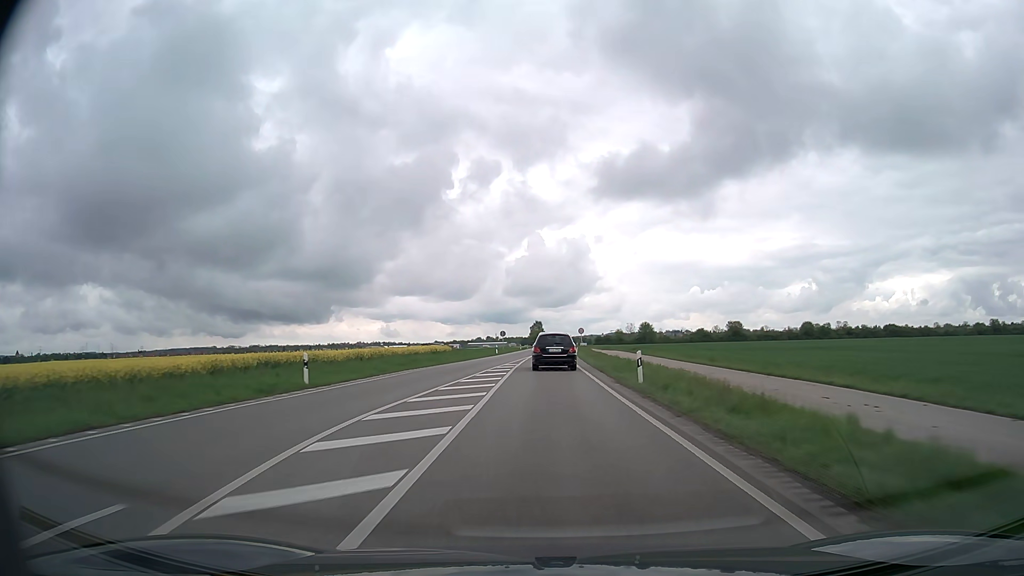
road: primary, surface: asphalt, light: Day
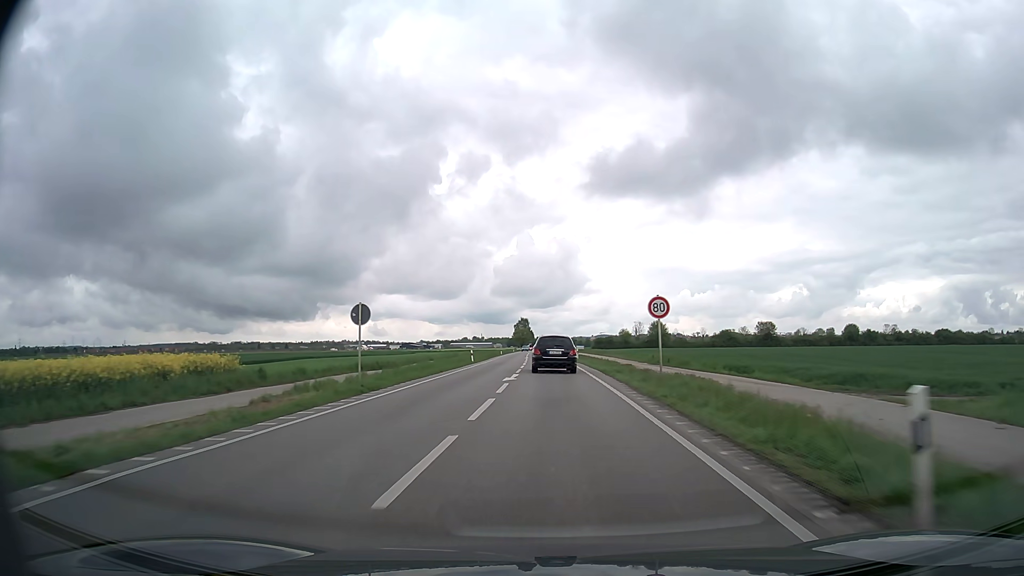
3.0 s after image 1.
(+0.3, +65.5) m; +1°
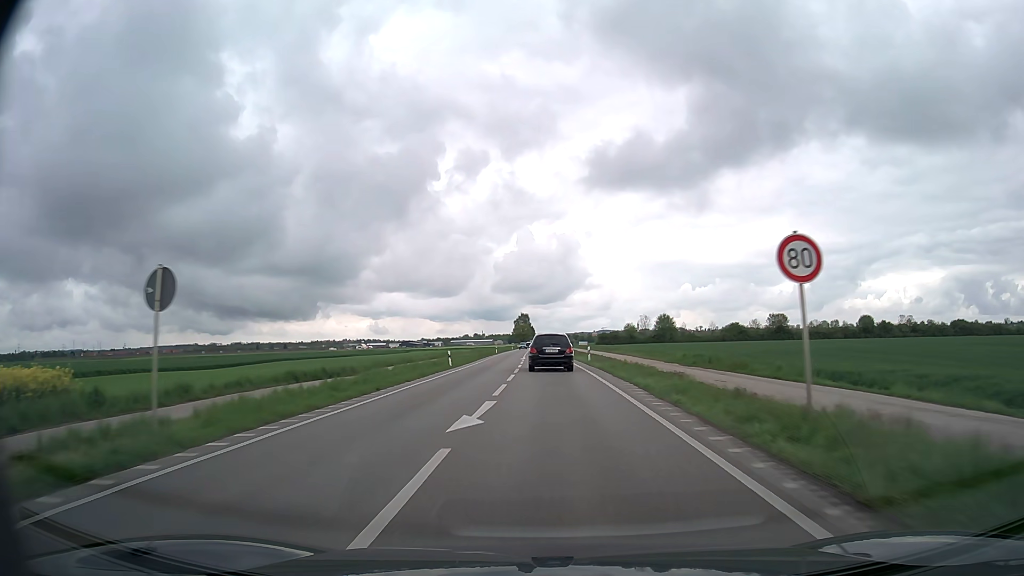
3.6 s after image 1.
(0.0, +13.1) m; 0°
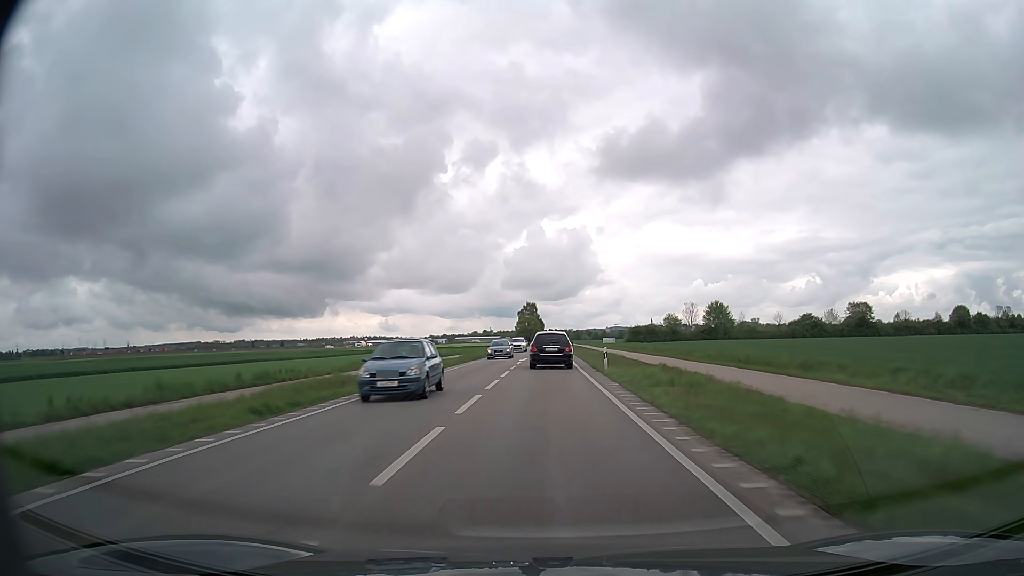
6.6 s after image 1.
(-0.7, +64.0) m; -1°
(0, +10) (0, +20) (0, +30) (0, +40) (0, +50) (0, +60) (0, +70) (0, +80) (+1, +90) (+1, +100) m
